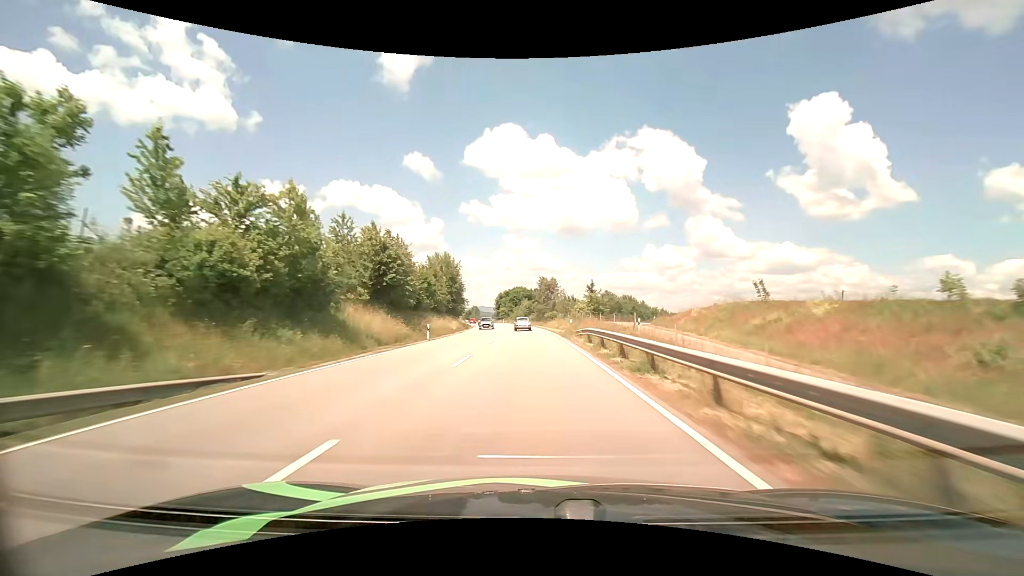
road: primary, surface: asphalt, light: Day
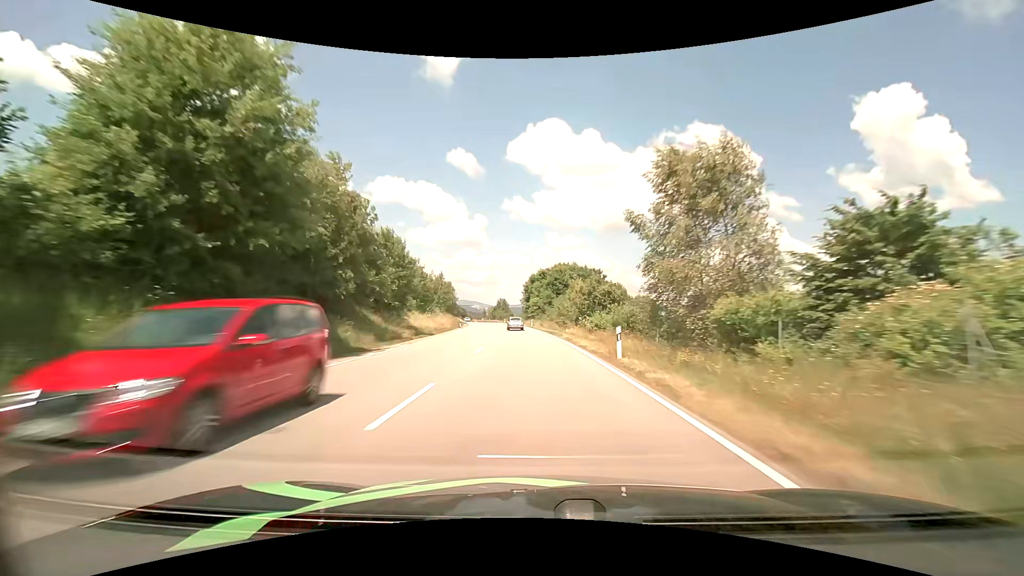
(-2.7, +67.9) m; -5°
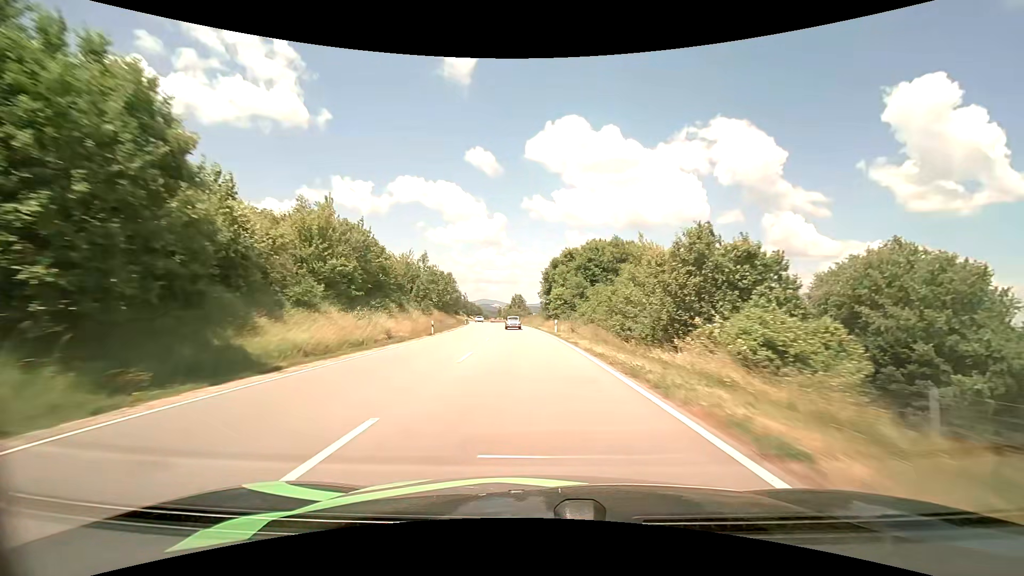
(-0.4, +27.7) m; -2°
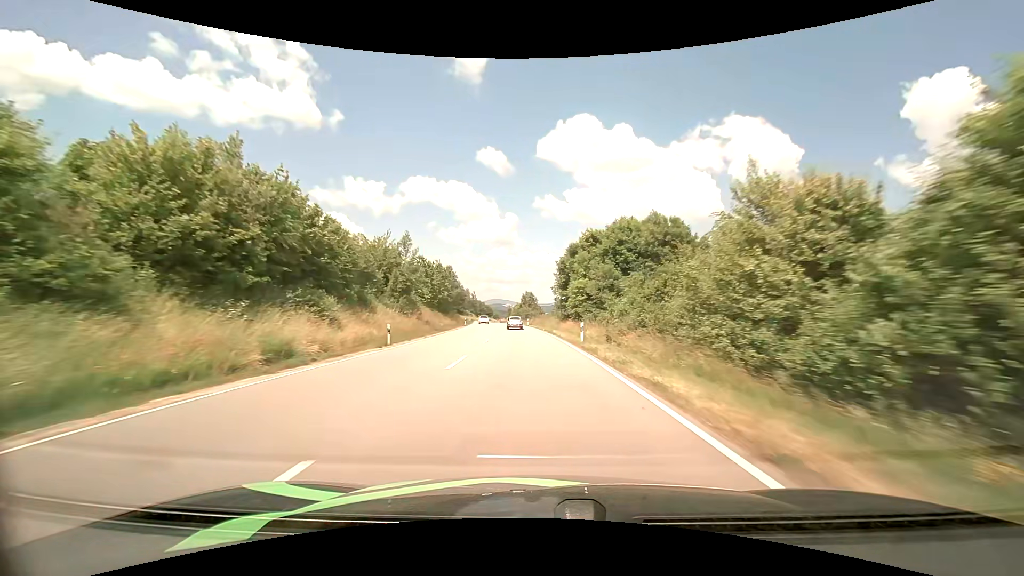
(-0.2, +13.9) m; -2°
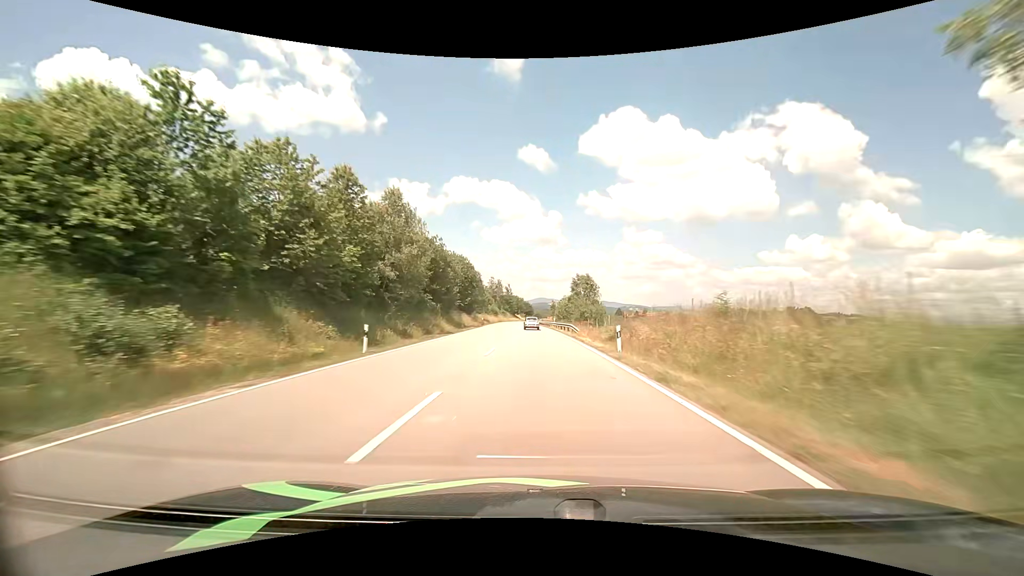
(-2.6, +56.2) m; -5°
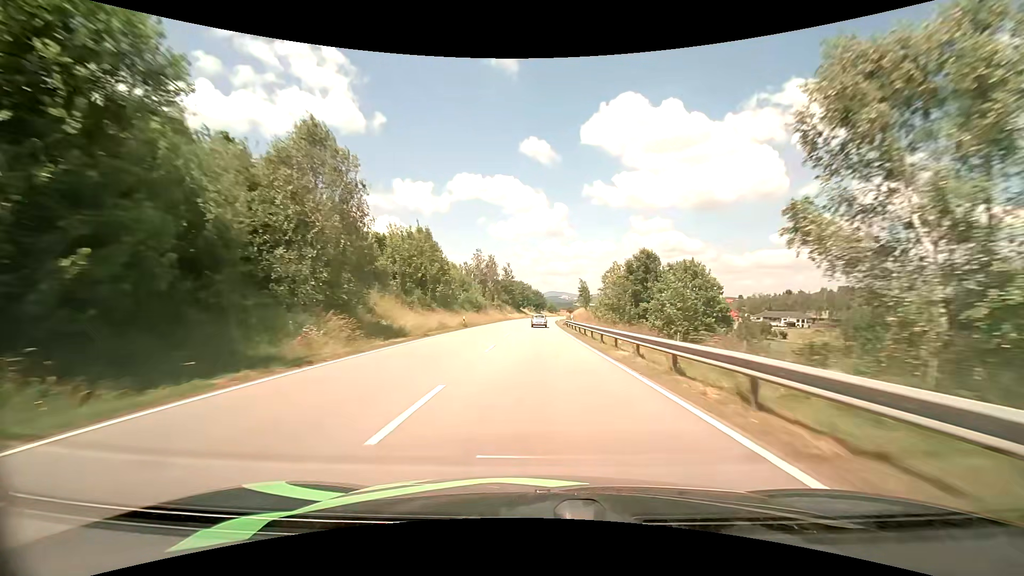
(-1.2, +71.7) m; -1°
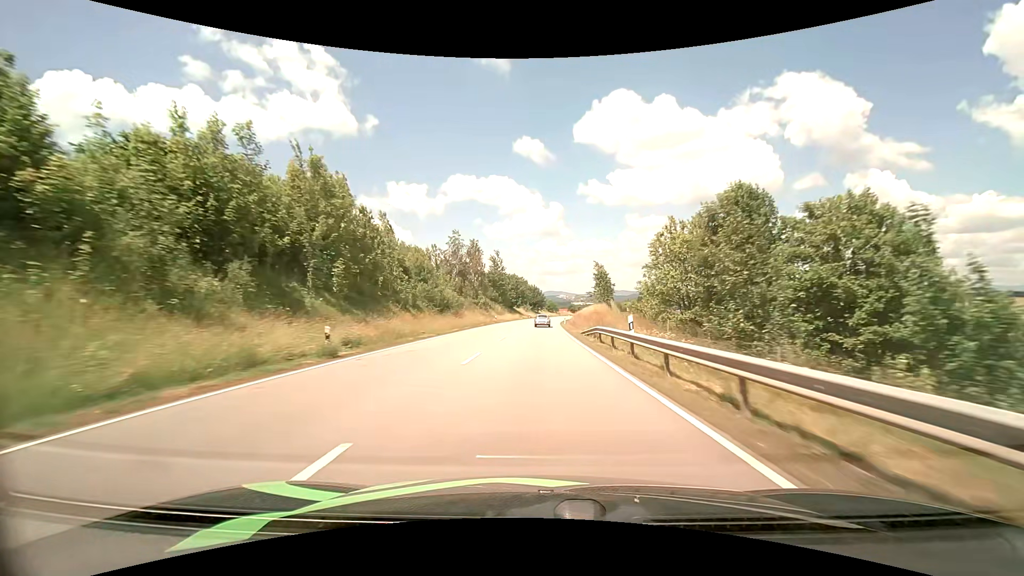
(0.0, +28.2) m; 0°
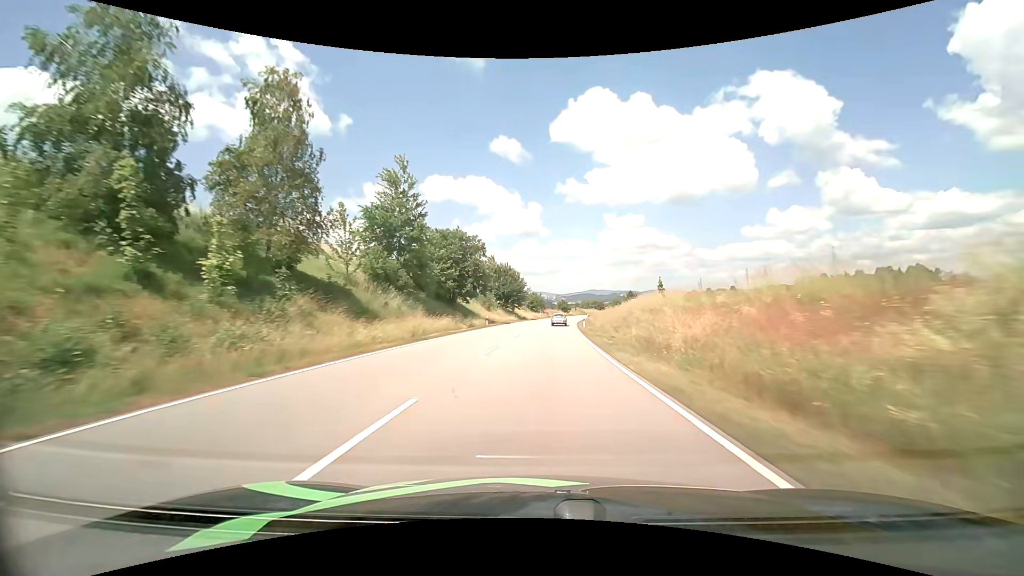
(+0.9, +69.3) m; +2°
(0, +10) (0, +20) (+1, +30) (+1, +40) (+2, +50) (+2, +60) (+3, +70) (+4, +80) (+5, +90) (+7, +100) m
